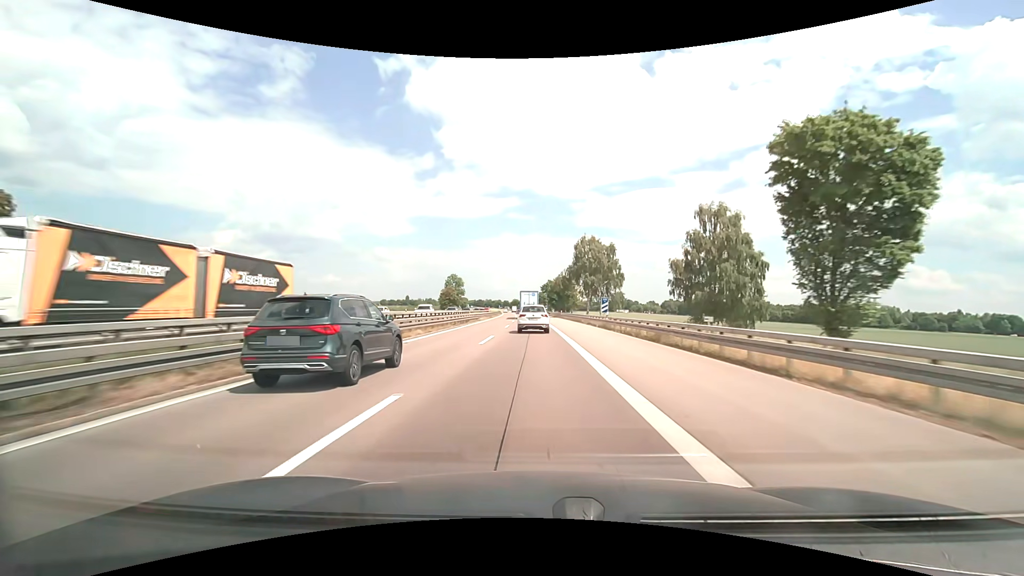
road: motorway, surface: asphalt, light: Day
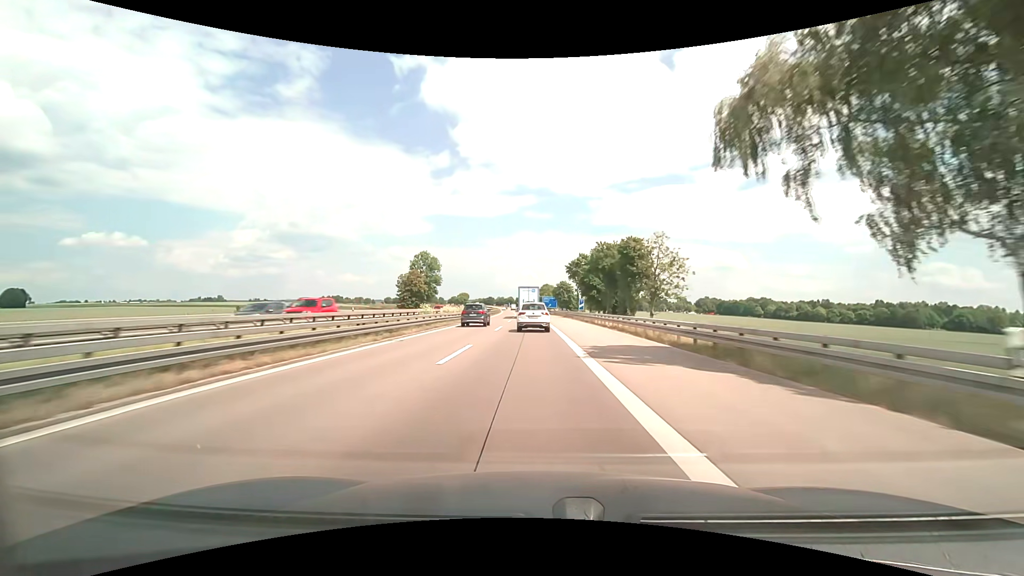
(-1.4, +80.4) m; -2°
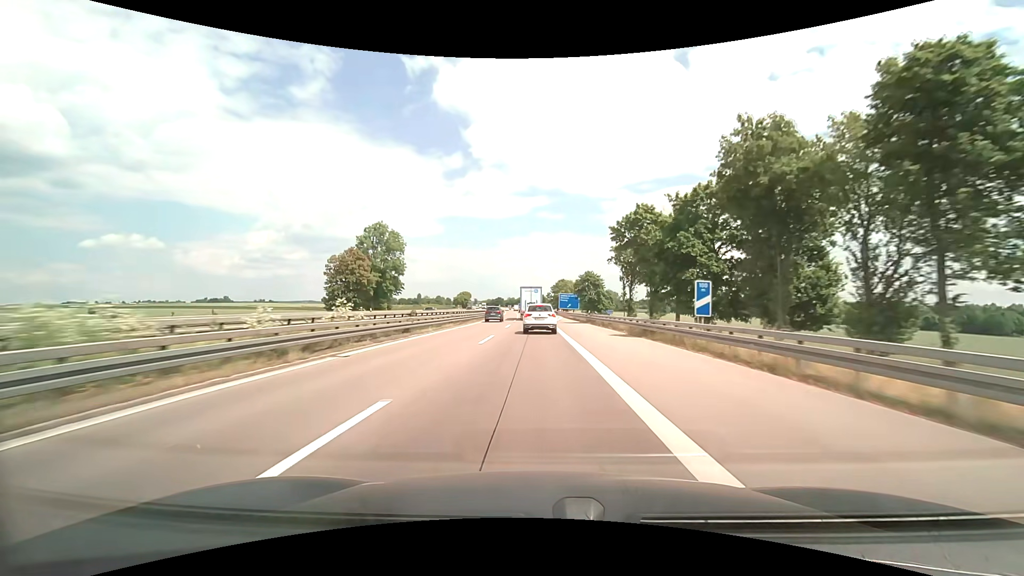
(-0.5, +46.8) m; -1°
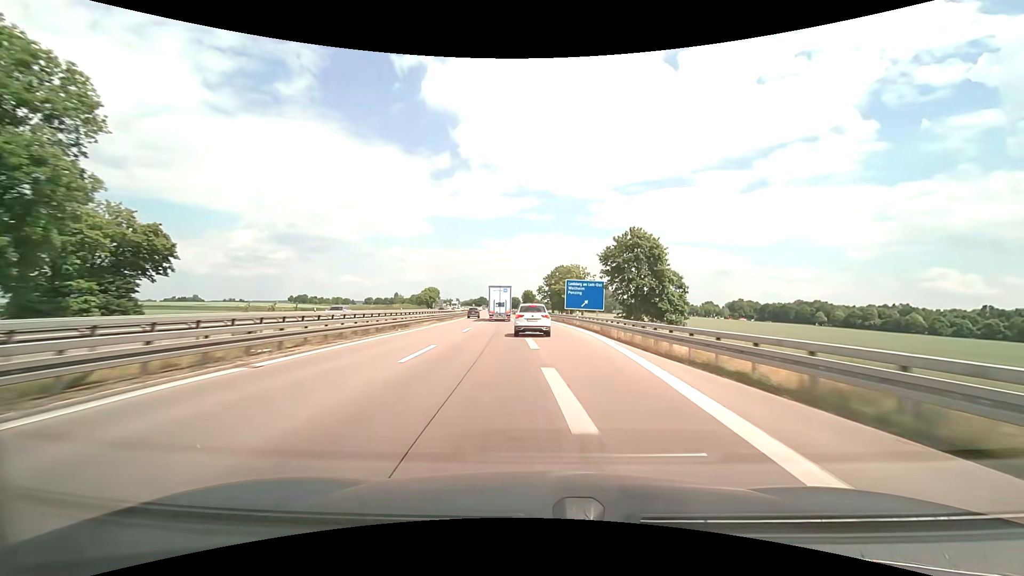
(0.0, +61.0) m; +1°
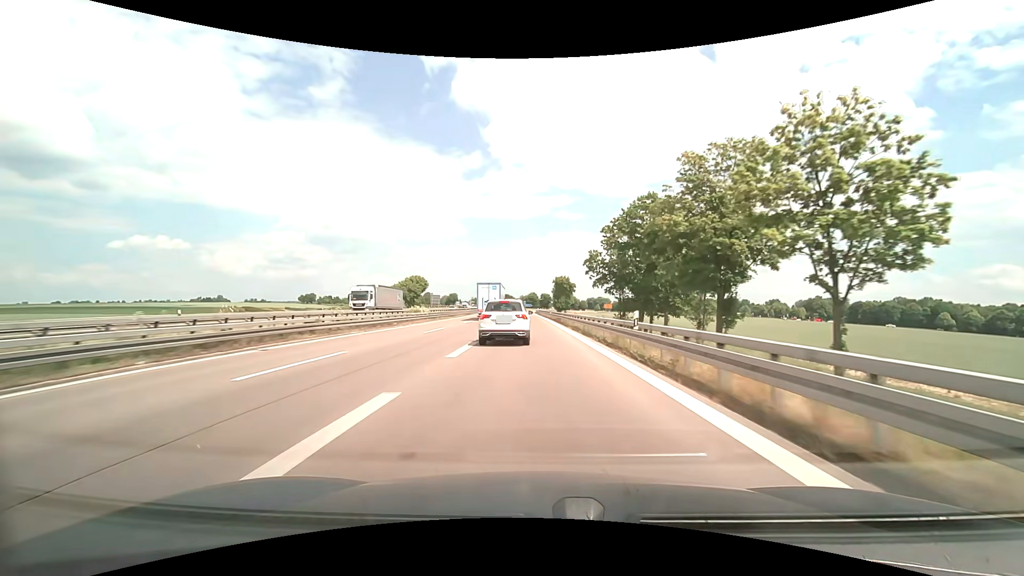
(-1.7, +75.6) m; -4°
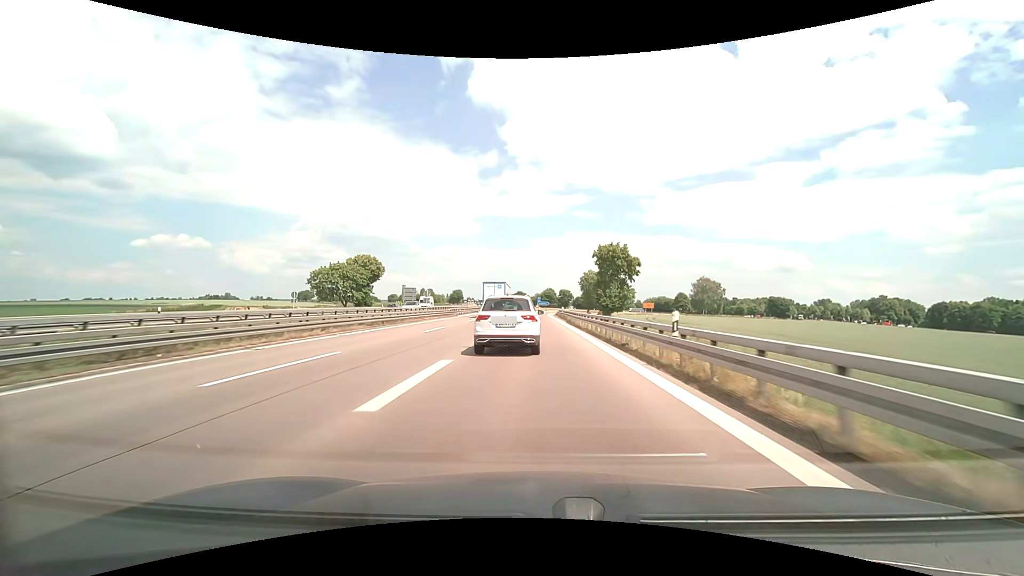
(-1.1, +55.0) m; -2°
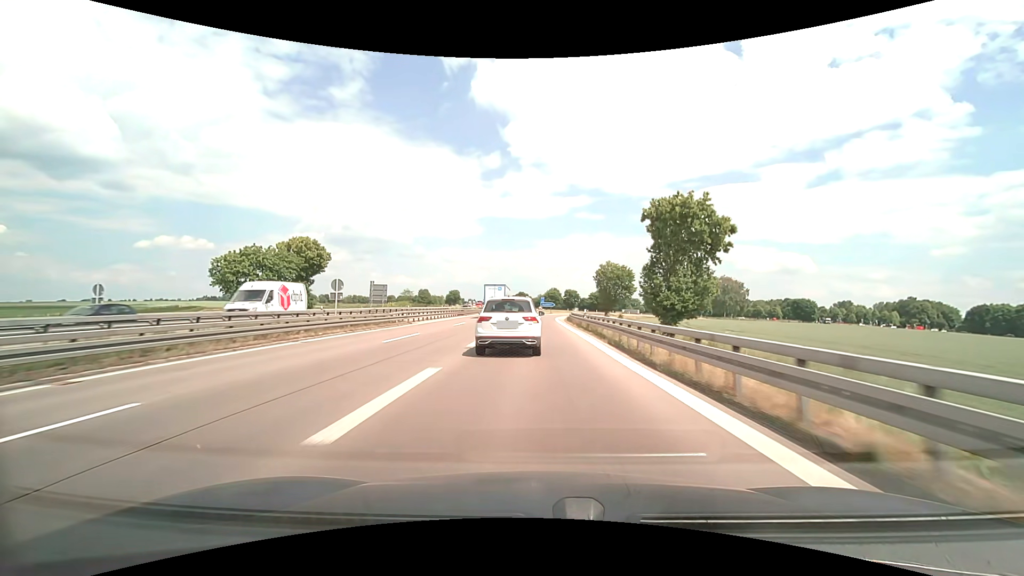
(-0.1, +25.2) m; 0°
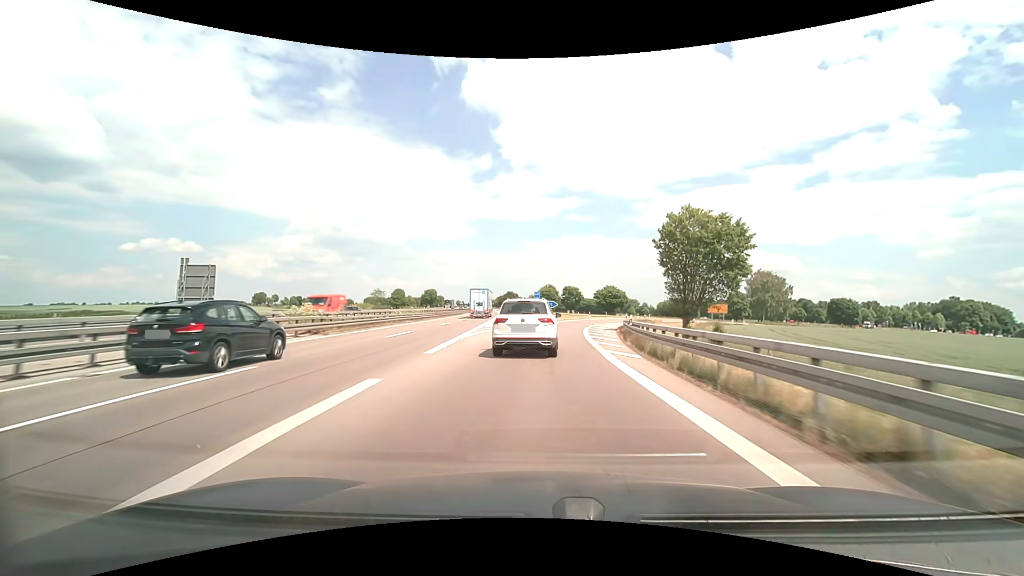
(0.0, +49.7) m; +1°
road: motorway_link
(0, +10) (0, +20) (+1, +30) (+2, +40) (+3, +50) (+5, +60) (+8, +69) (+10, +79) (+14, +88) (+18, +98) m
